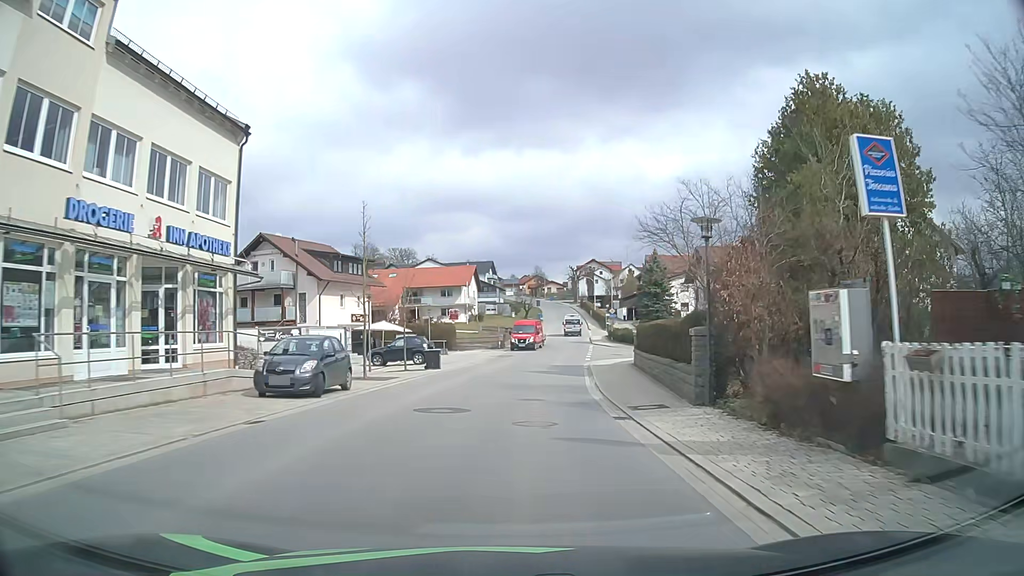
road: tertiary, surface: asphalt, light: Day
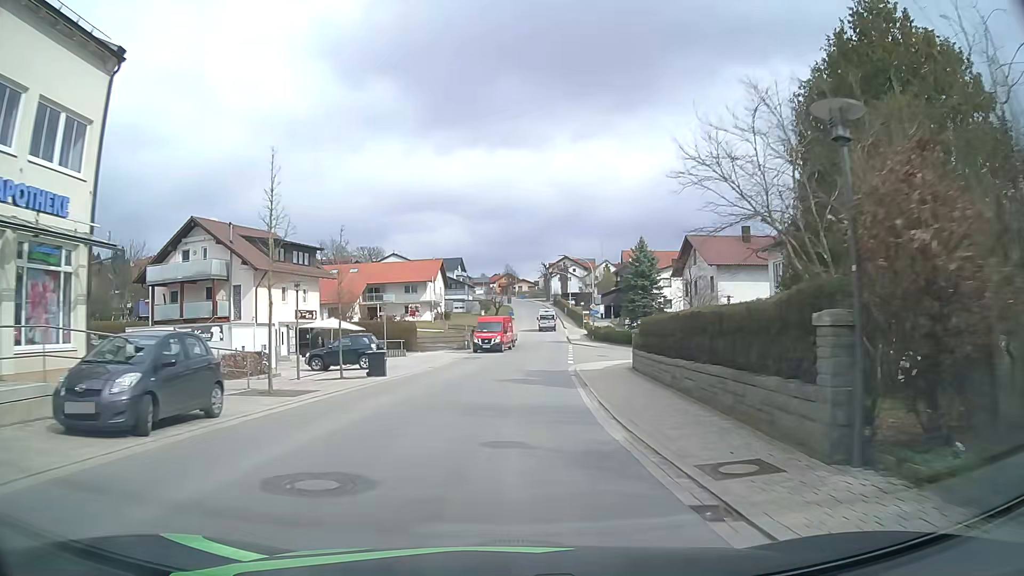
(+0.2, +7.2) m; +2°
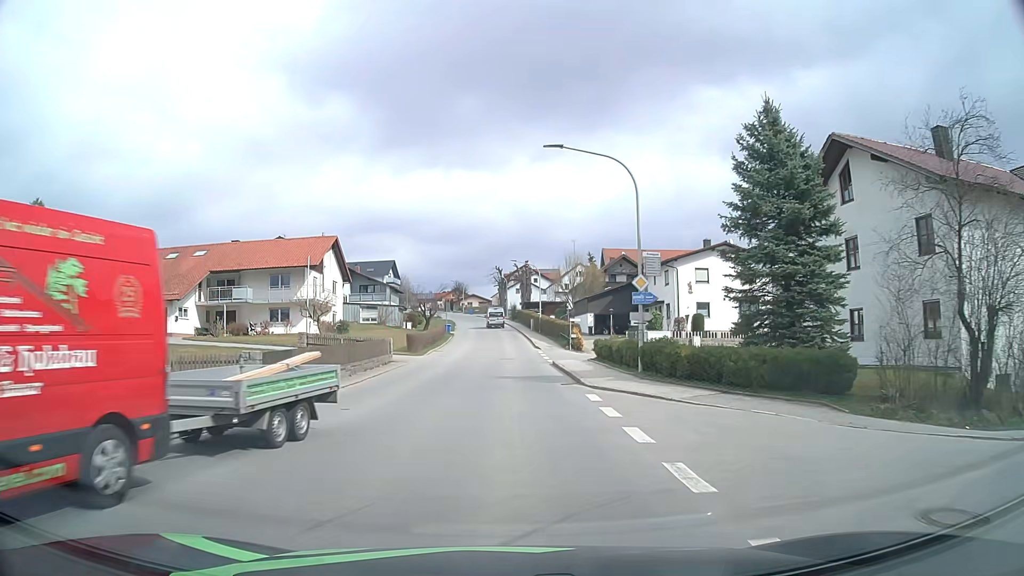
(+1.6, +37.0) m; +4°
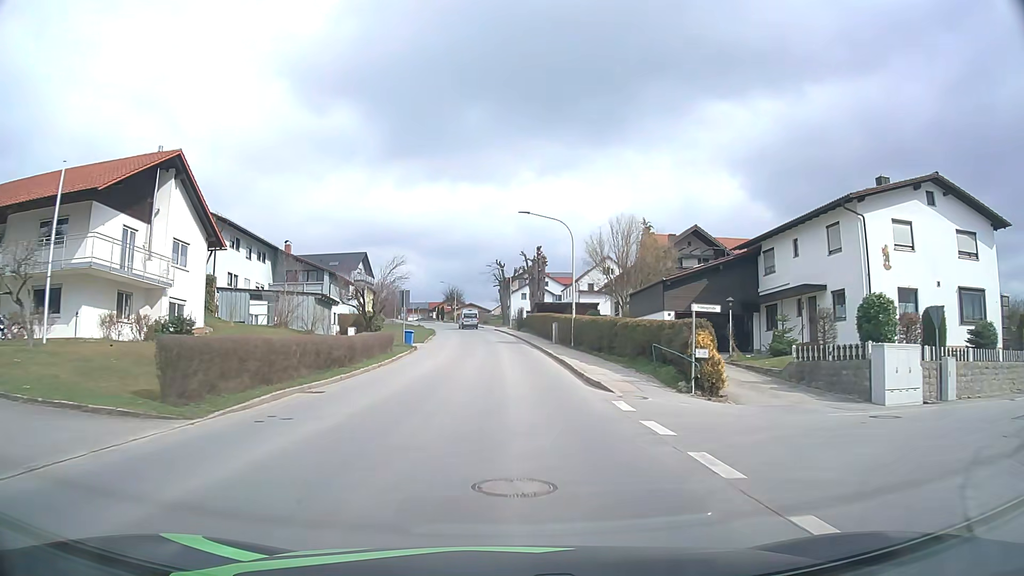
(0.0, +31.0) m; 0°
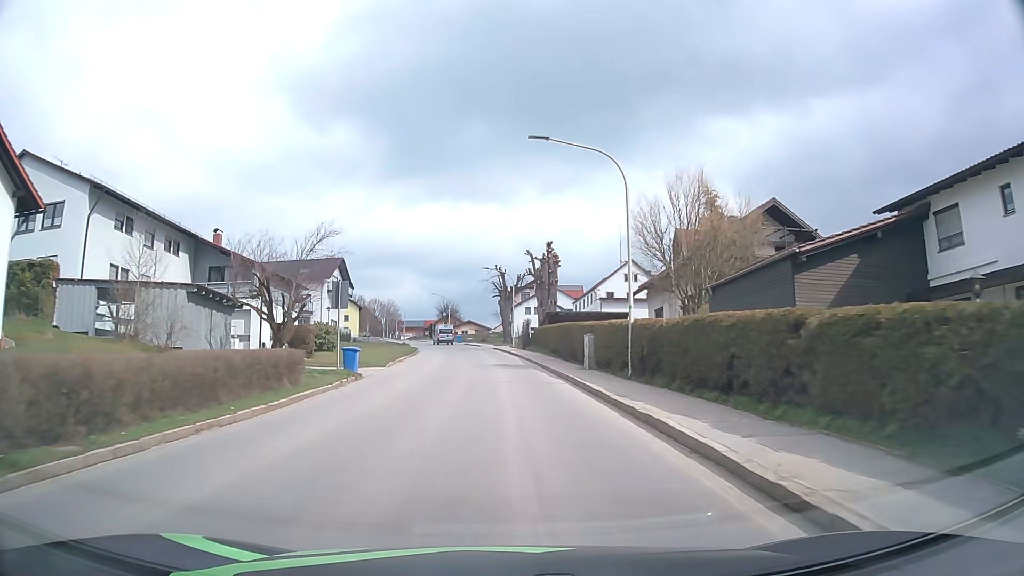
(-0.1, +16.1) m; 0°
(0, +10) (0, +20) (-1, +30) (-1, +40) (-2, +50) (-3, +60) (-4, +70) (-6, +80) (-8, +89) (-10, +99) m
